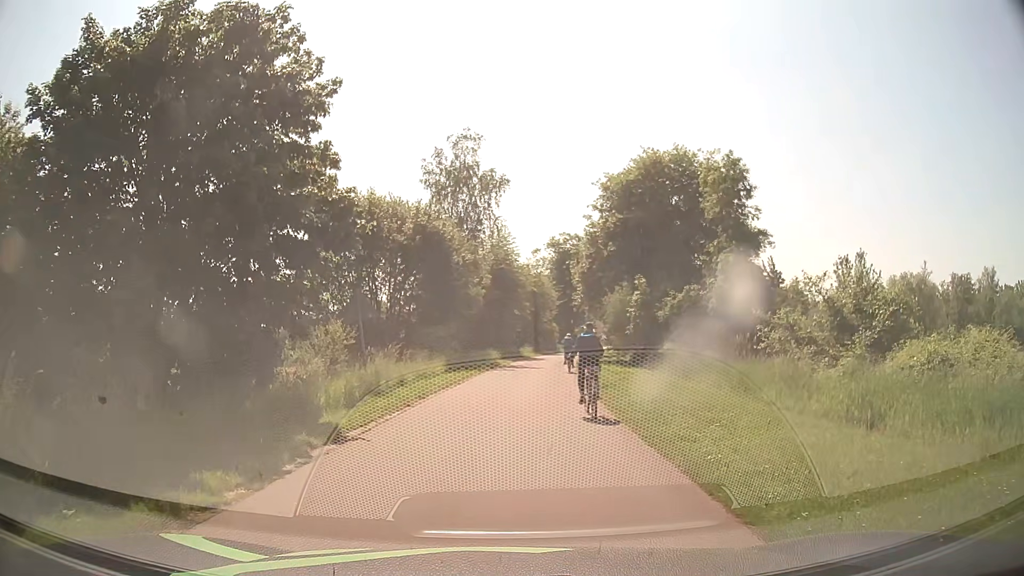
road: residential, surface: asphalt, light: Day
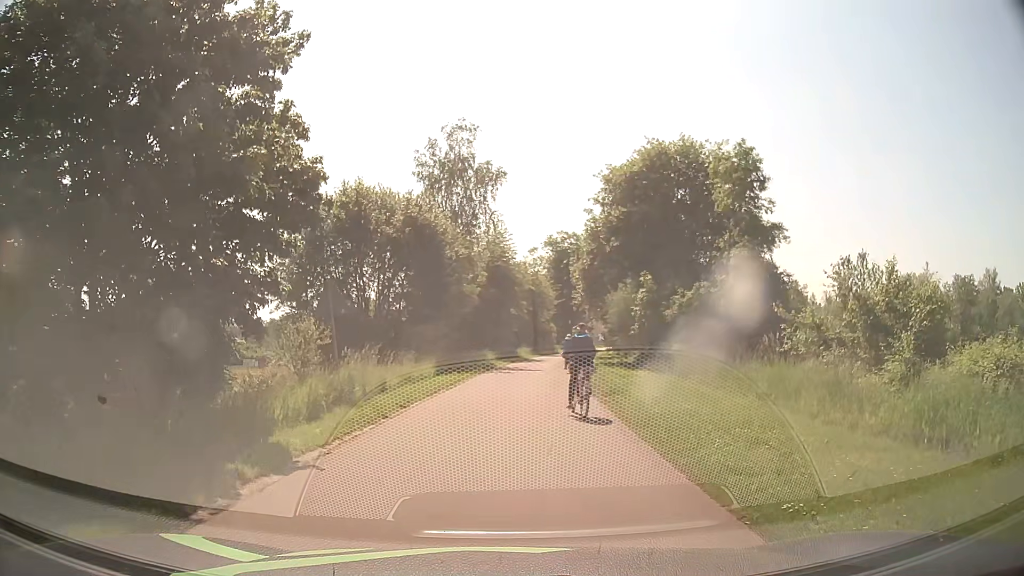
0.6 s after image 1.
(0.0, +2.2) m; +1°
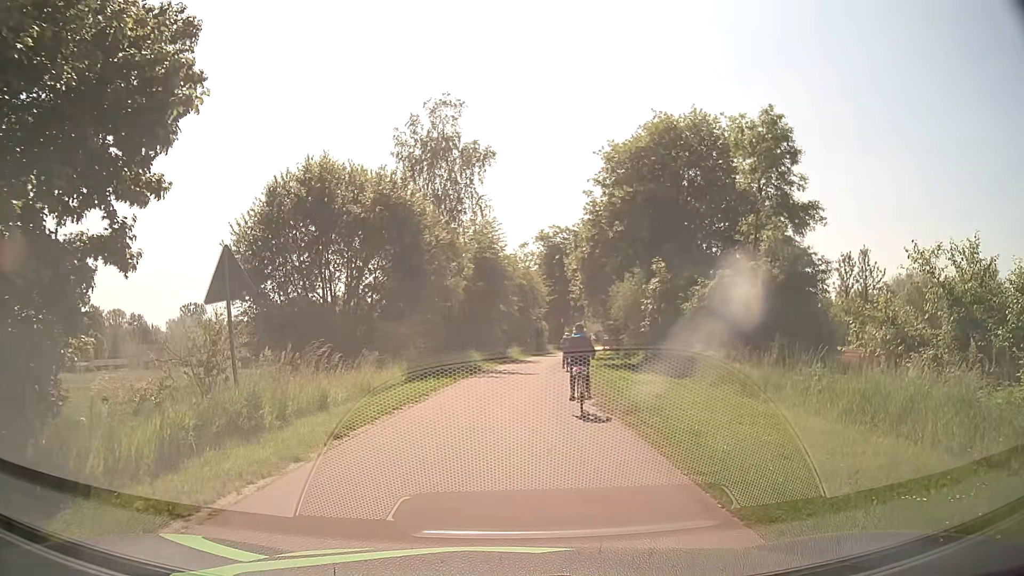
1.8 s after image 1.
(0.0, +4.7) m; 0°
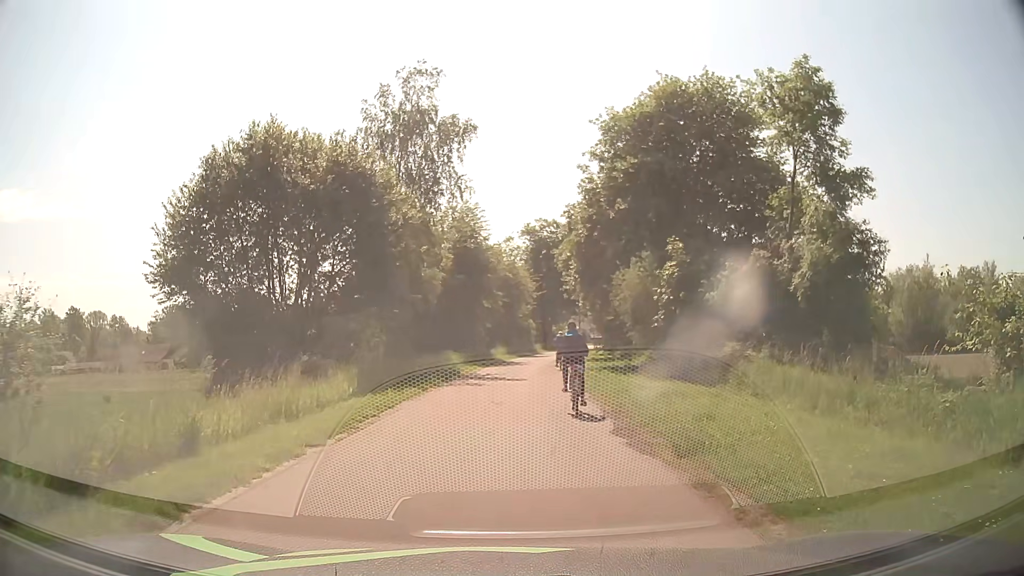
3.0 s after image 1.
(0.0, +4.9) m; 0°
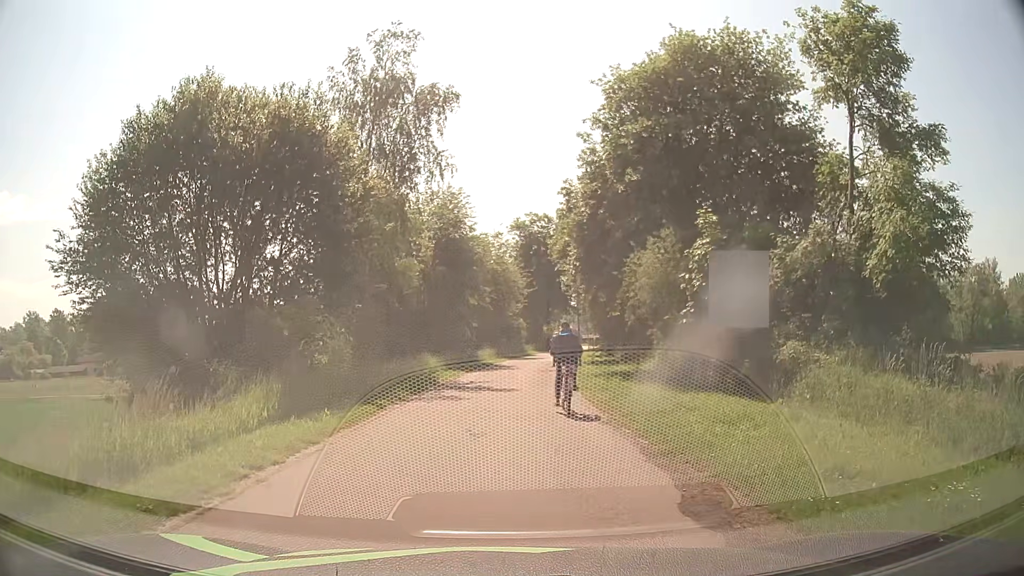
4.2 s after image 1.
(+0.1, +4.8) m; +2°
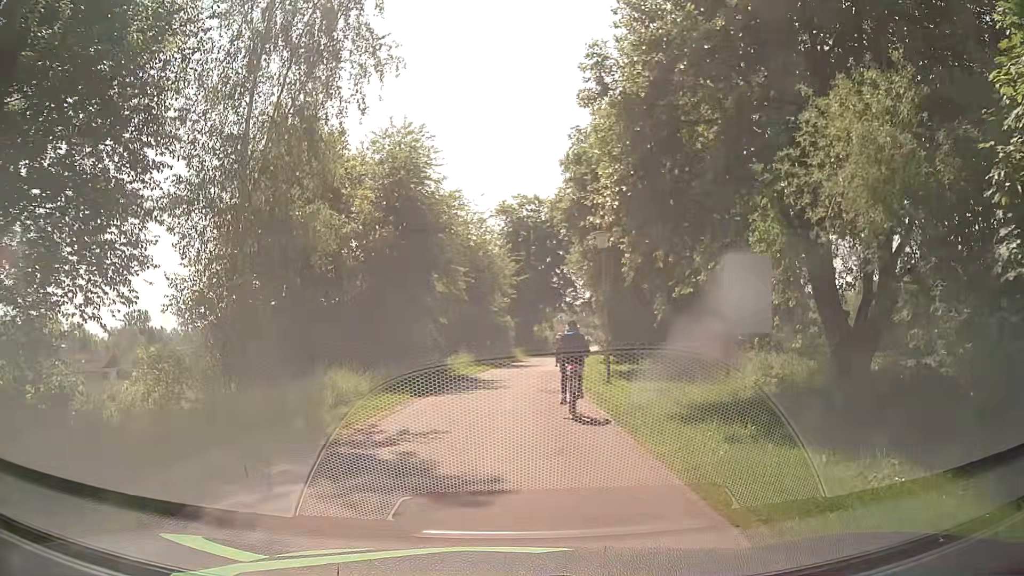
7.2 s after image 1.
(+0.1, +12.4) m; +1°
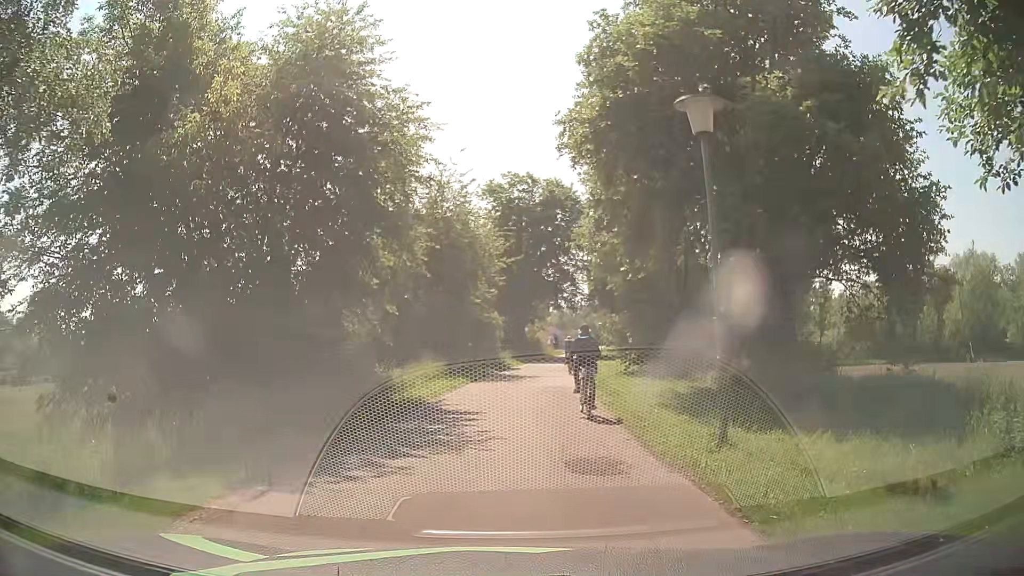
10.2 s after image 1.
(+0.1, +10.8) m; +1°
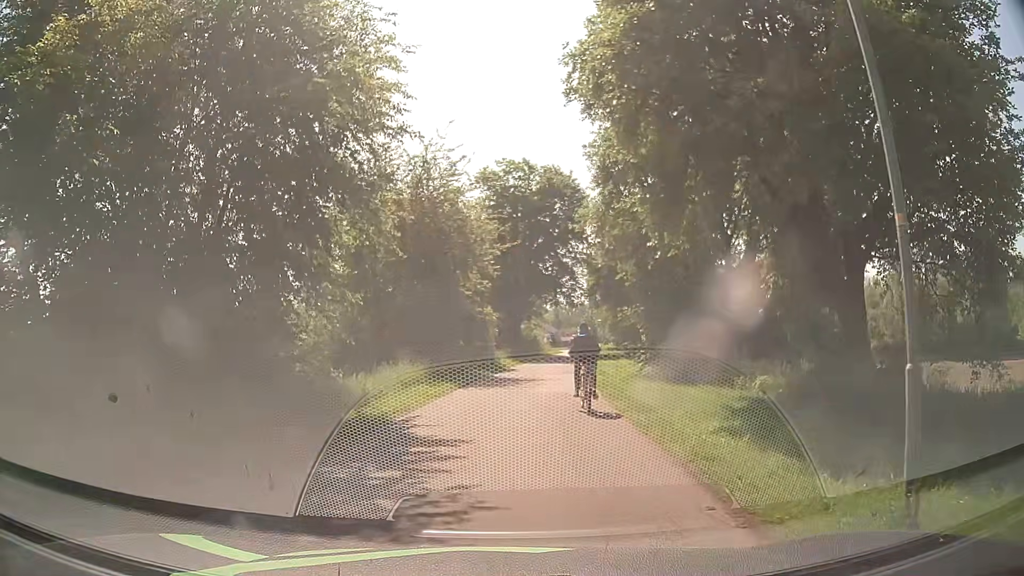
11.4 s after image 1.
(0.0, +4.3) m; 0°
(0, +10) (+1, +20) (+2, +30) (+3, +40) (+5, +50) (+6, +60) (+8, +69) (+9, +79) (+11, +89) (+12, +99) m
